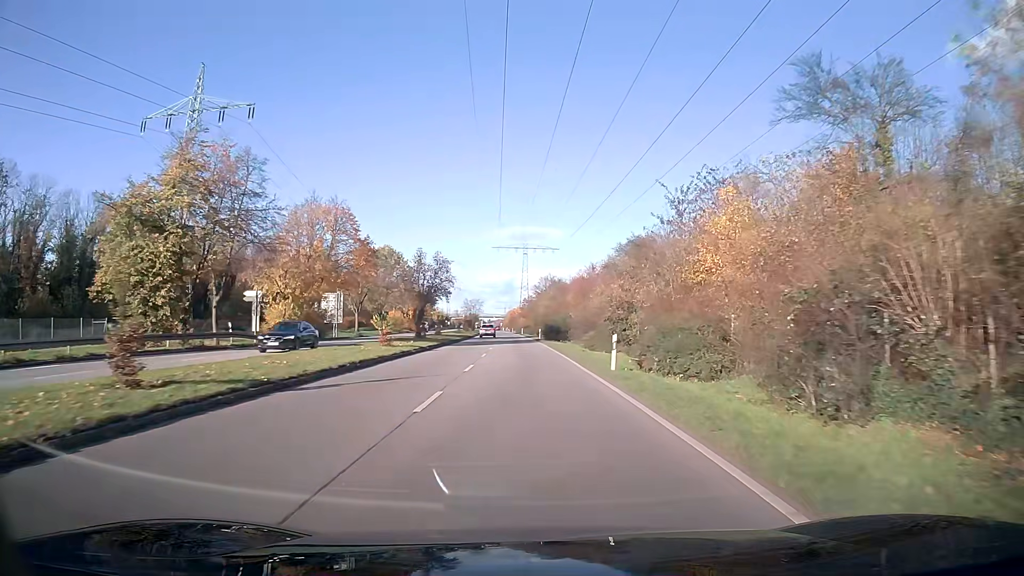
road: primary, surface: asphalt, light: Day
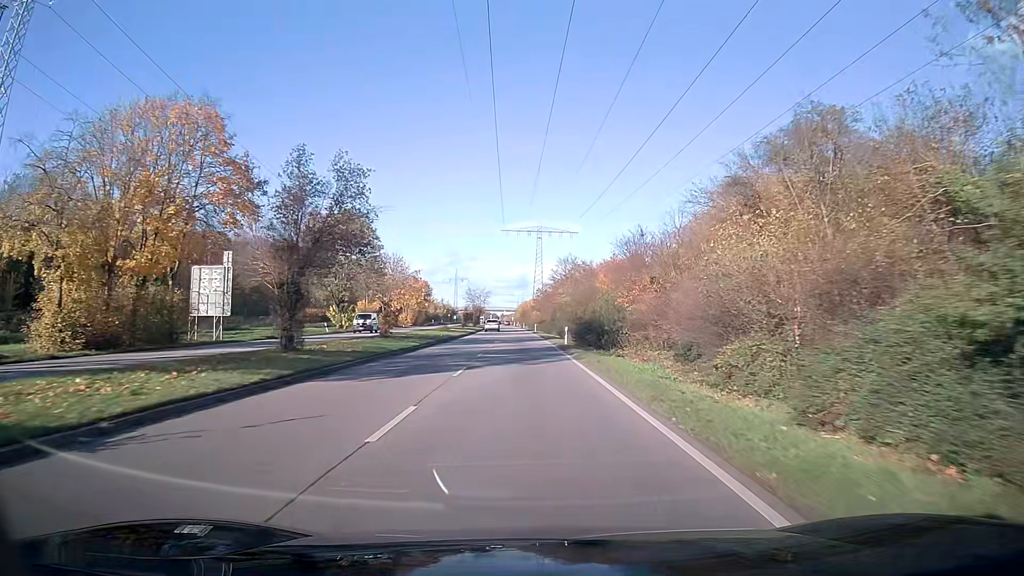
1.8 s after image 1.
(-0.3, +29.8) m; -1°
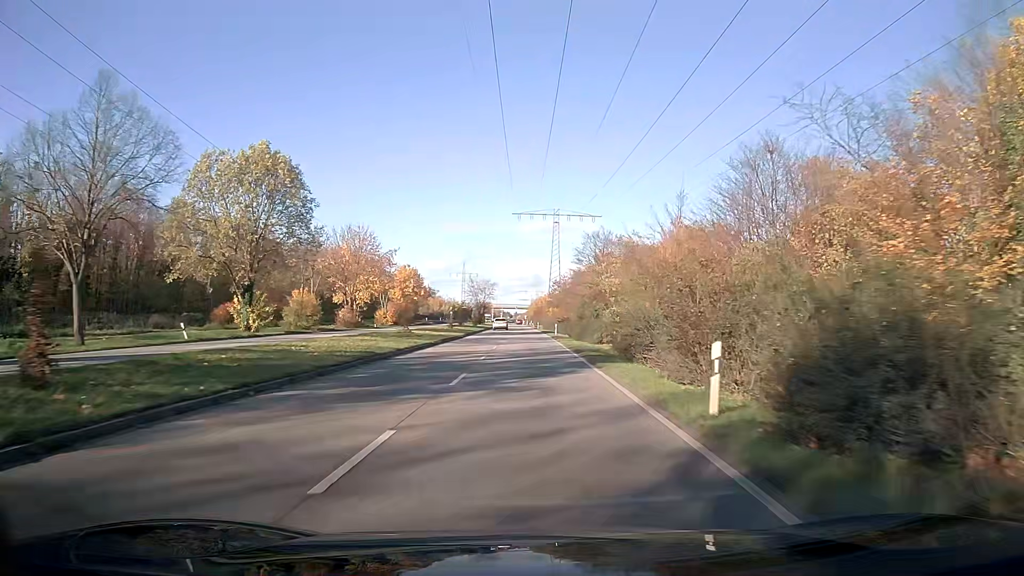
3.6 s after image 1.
(-0.3, +29.4) m; -1°
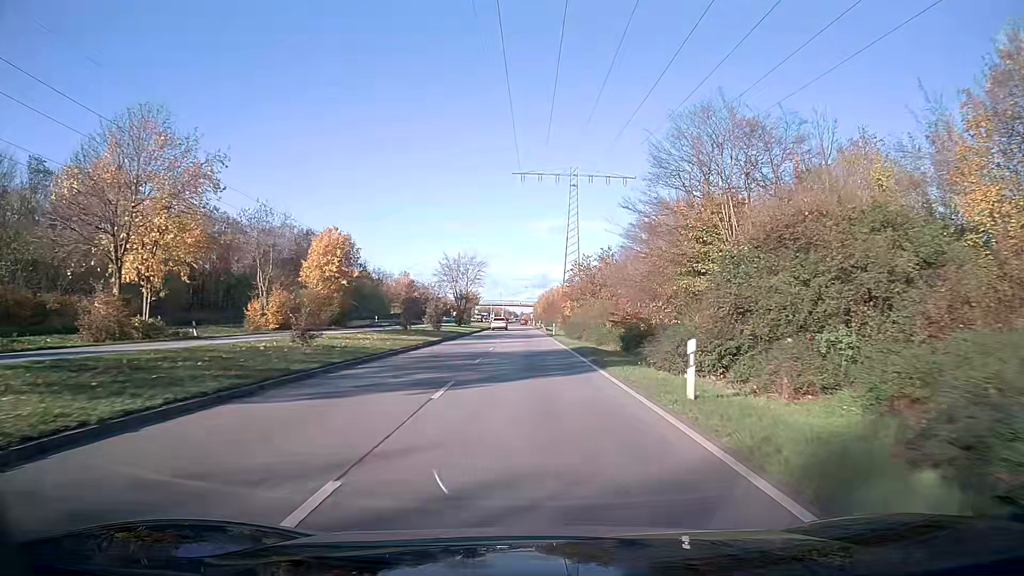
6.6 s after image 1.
(-0.3, +47.6) m; 0°
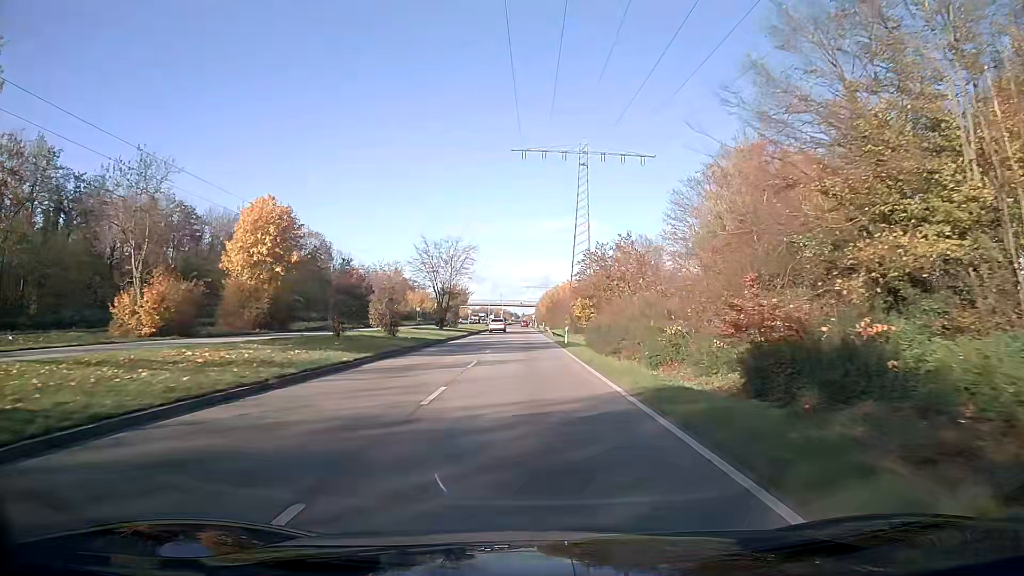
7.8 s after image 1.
(0.0, +18.5) m; 0°
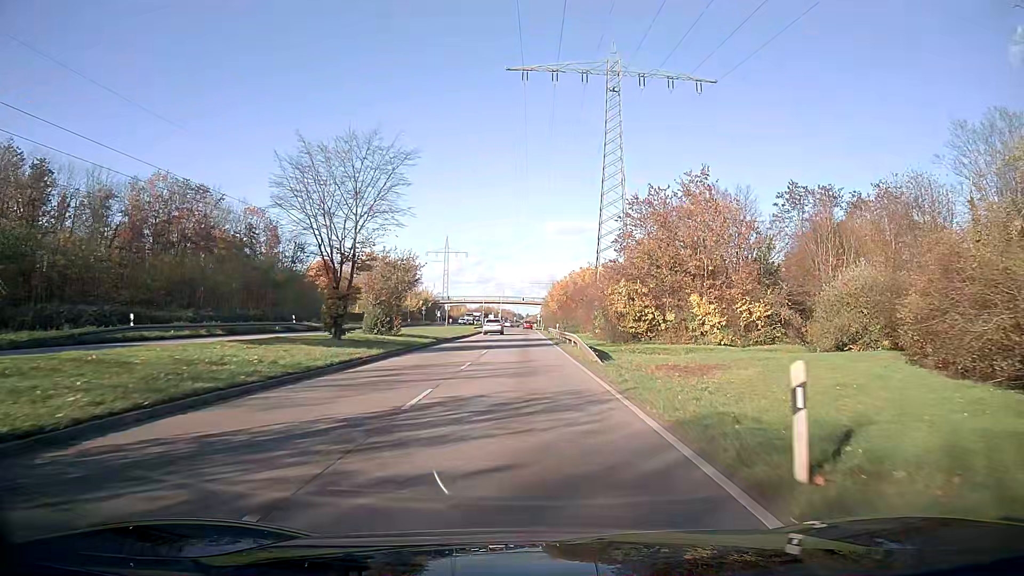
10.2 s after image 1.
(0.0, +36.1) m; 0°
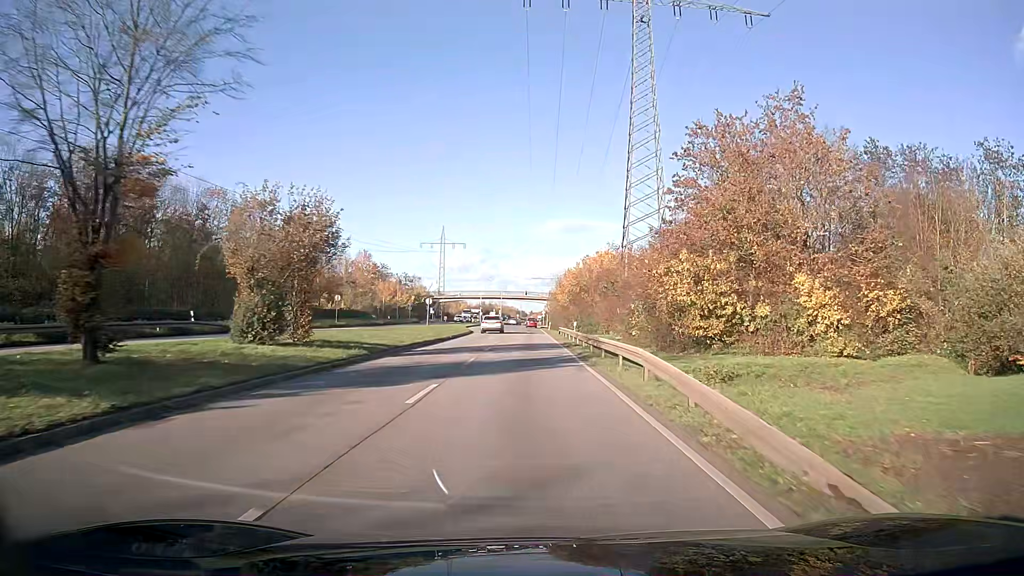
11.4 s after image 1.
(0.0, +17.7) m; 0°
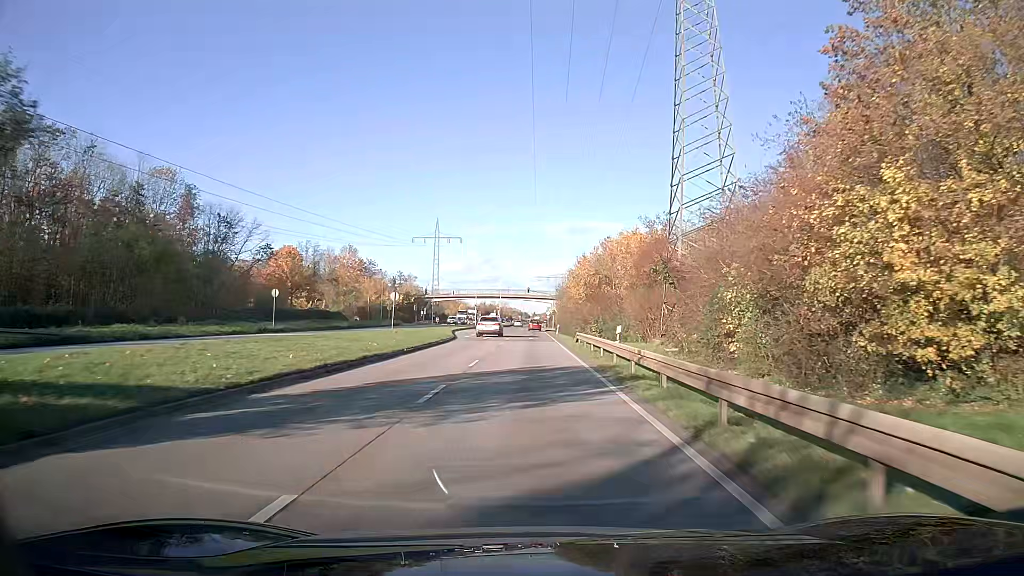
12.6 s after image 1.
(0.0, +17.4) m; 0°
